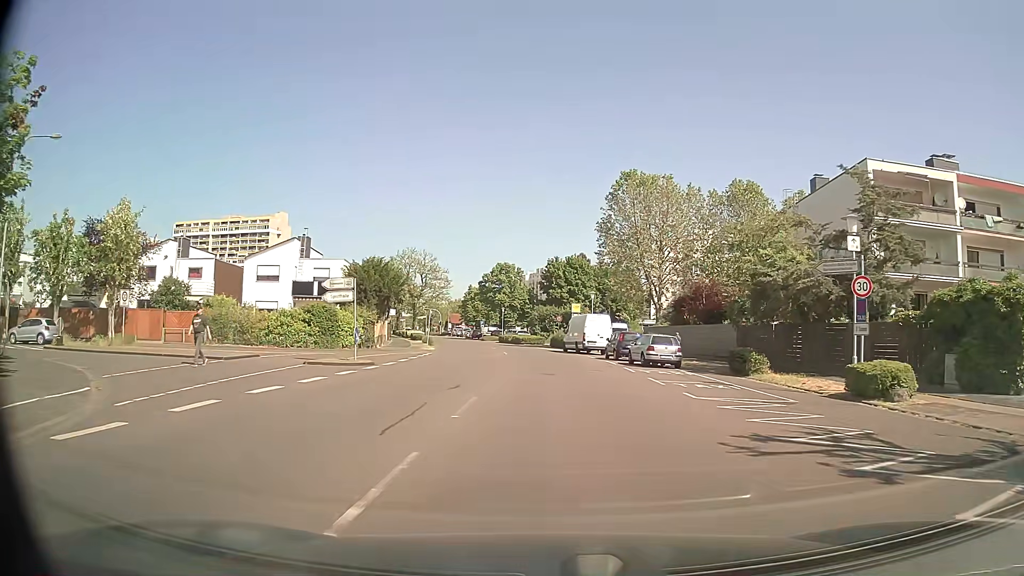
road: tertiary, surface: asphalt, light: Day
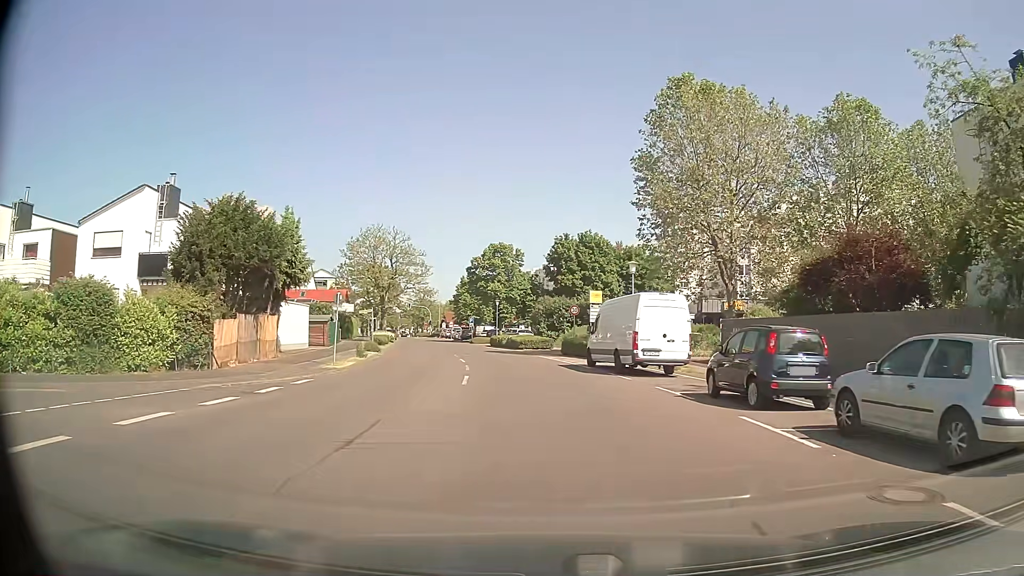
(+0.1, +22.9) m; -1°
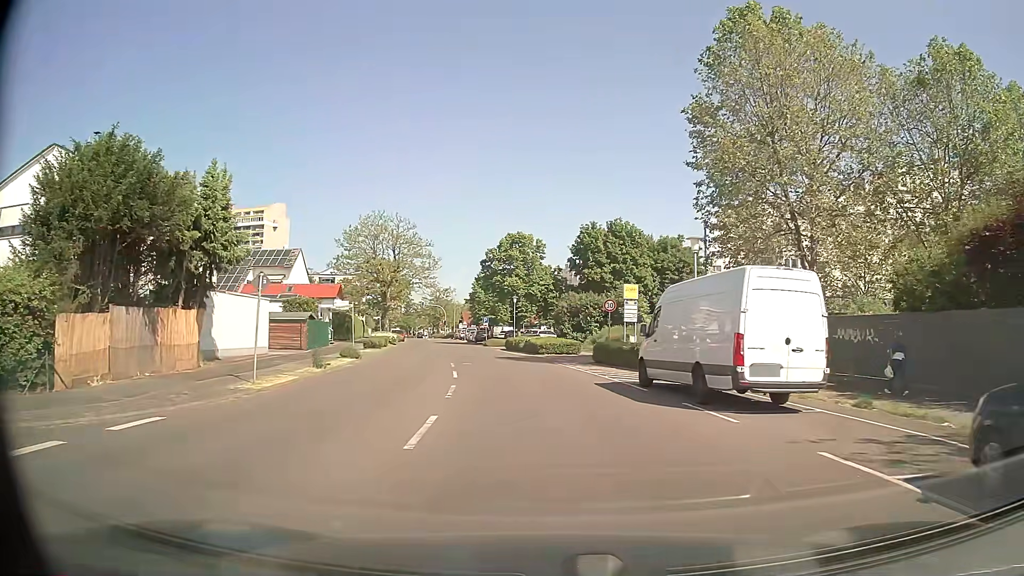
(-0.1, +9.3) m; -2°
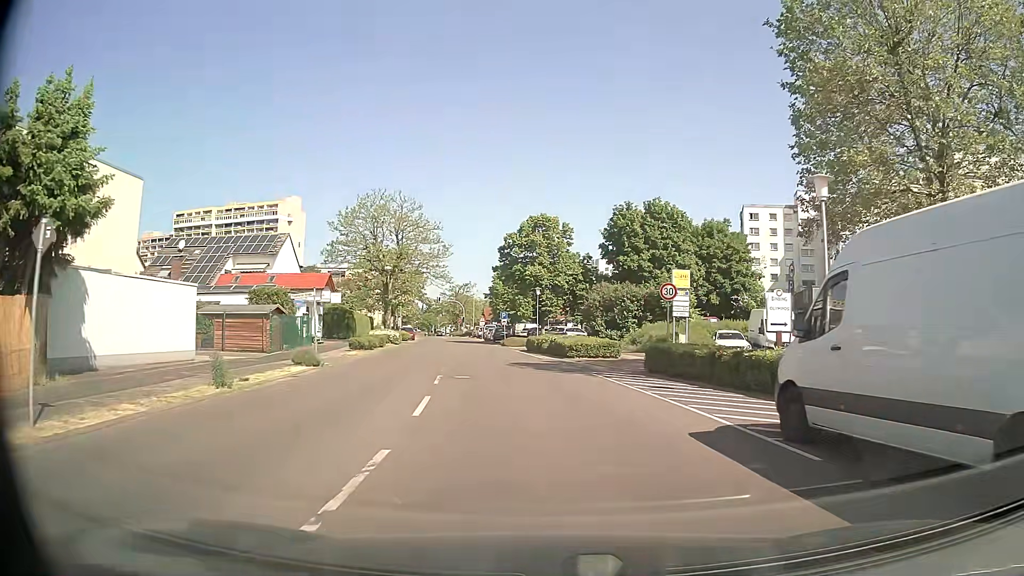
(-0.1, +9.4) m; -2°
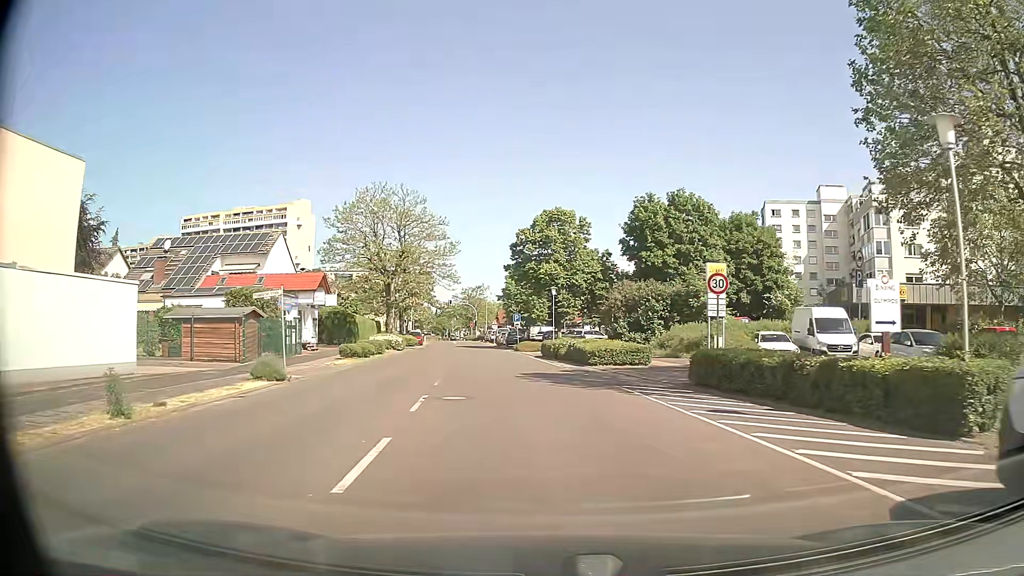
(-0.1, +4.8) m; -2°
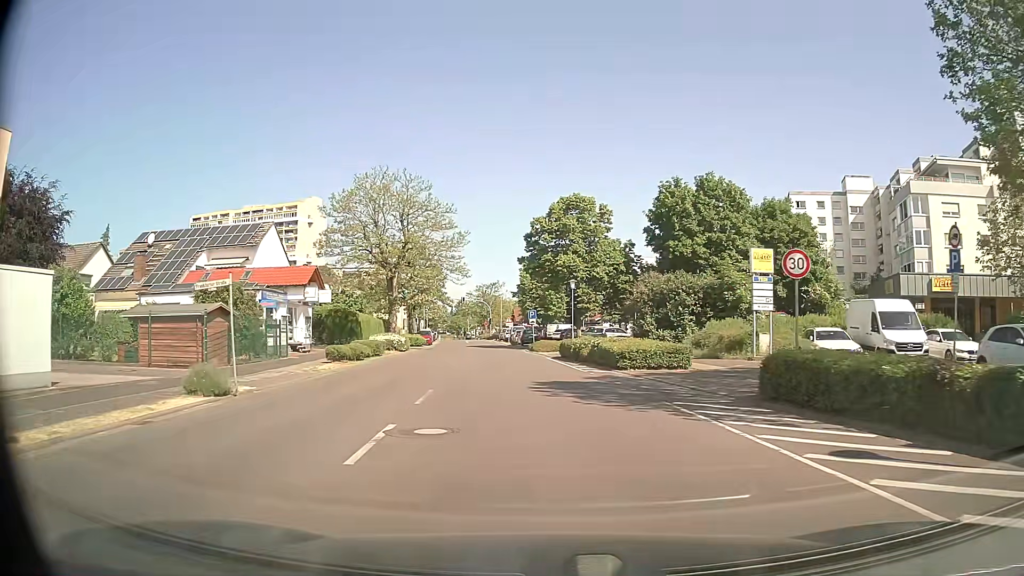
(0.0, +4.8) m; -1°
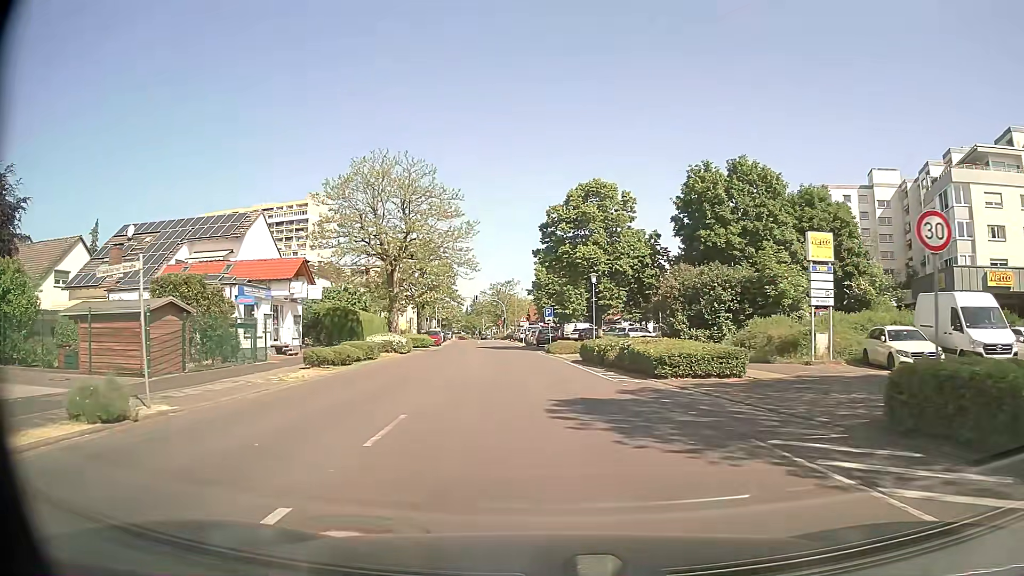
(-0.1, +4.8) m; -2°
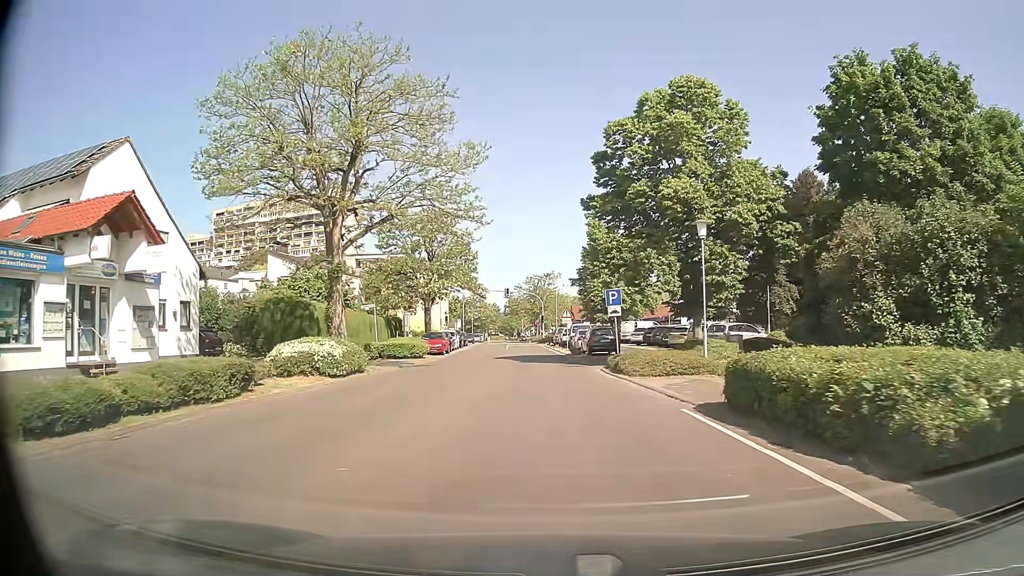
(-0.5, +19.5) m; -3°
(0, +10) (0, +20) (-1, +30) (-1, +40) (-2, +50) (-2, +60) (-3, +70) (-3, +80) (-4, +90) (-5, +100) m
